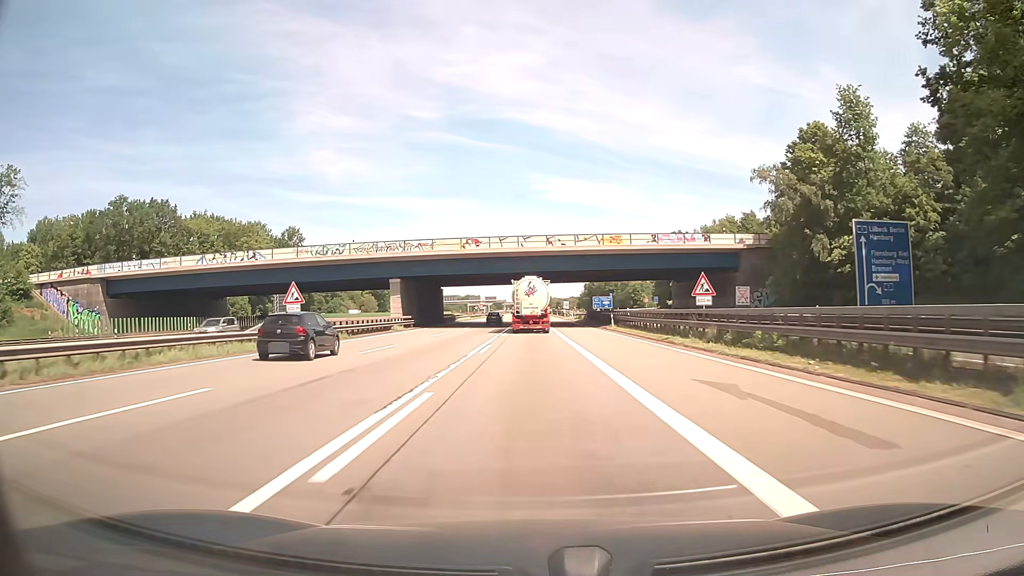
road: motorway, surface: asphalt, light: Day
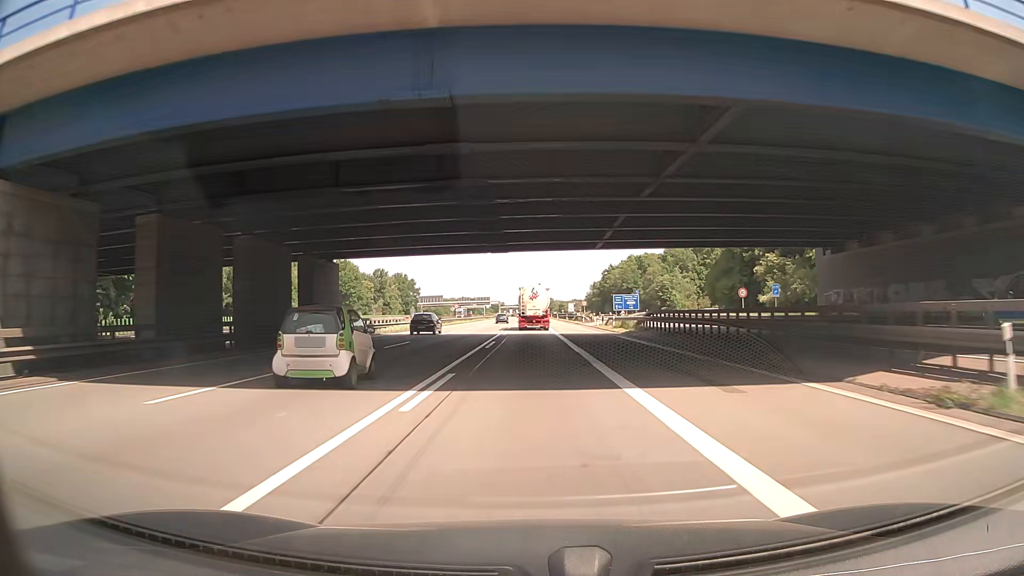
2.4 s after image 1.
(0.0, +49.9) m; 0°
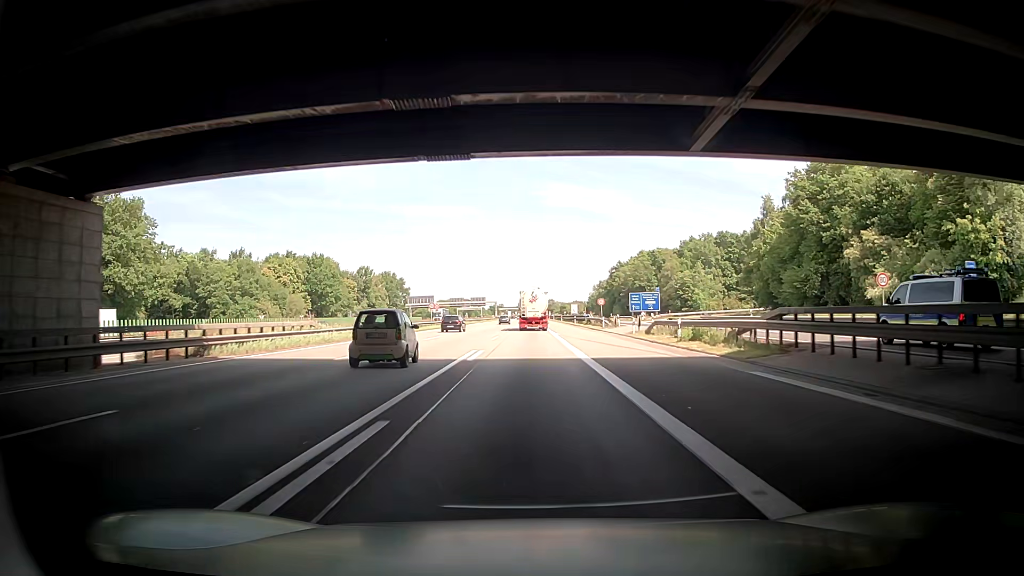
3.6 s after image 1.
(+0.1, +25.0) m; -1°
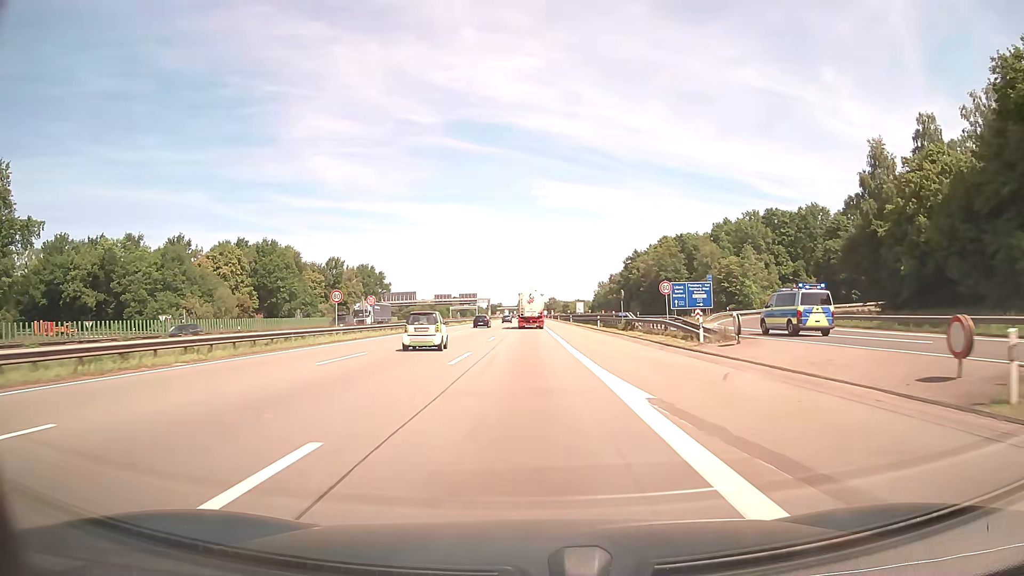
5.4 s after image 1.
(+0.6, +37.5) m; +1°
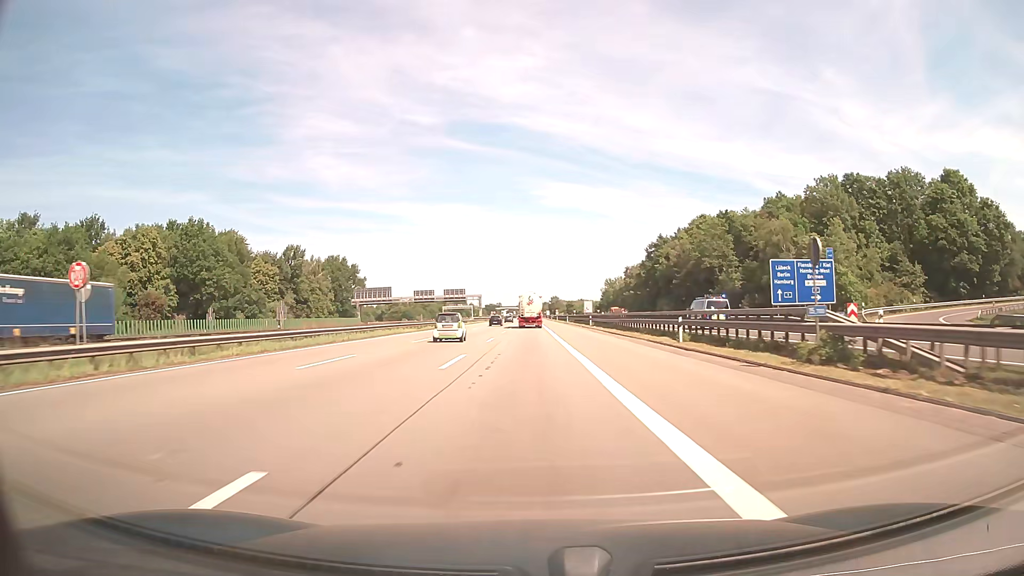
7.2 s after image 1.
(0.0, +37.5) m; 0°
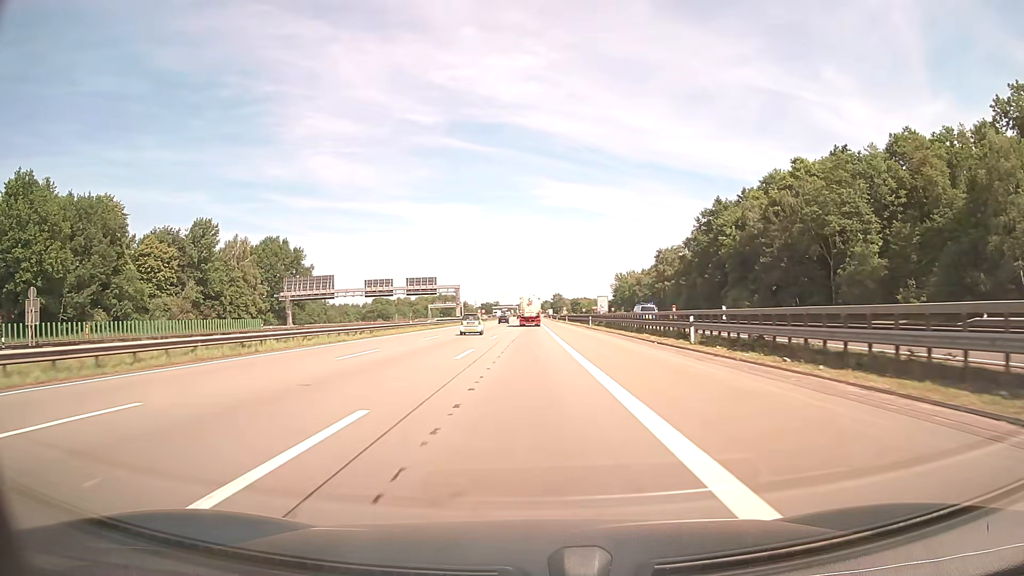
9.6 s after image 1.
(0.0, +50.0) m; 0°
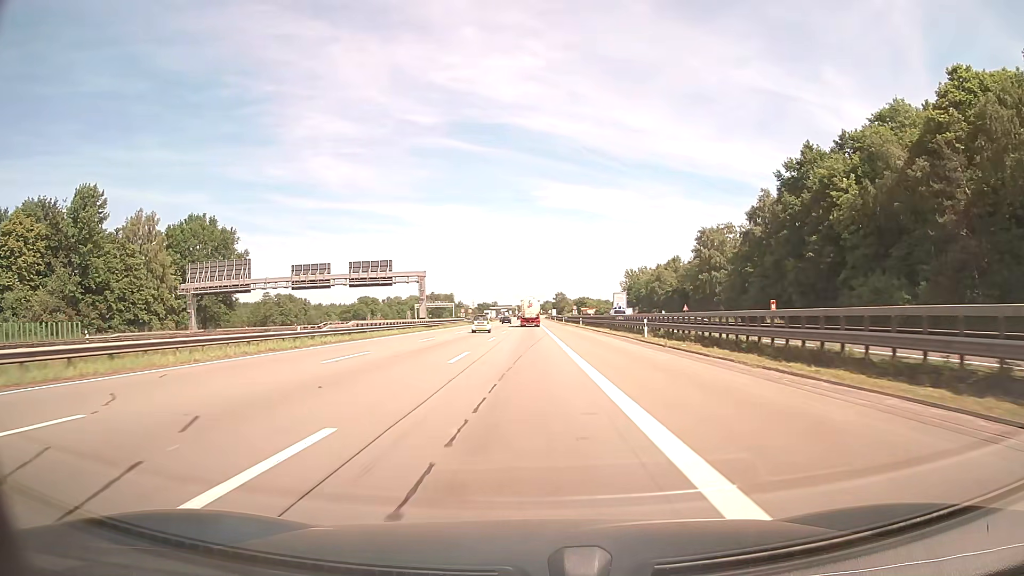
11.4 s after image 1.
(0.0, +37.5) m; 0°
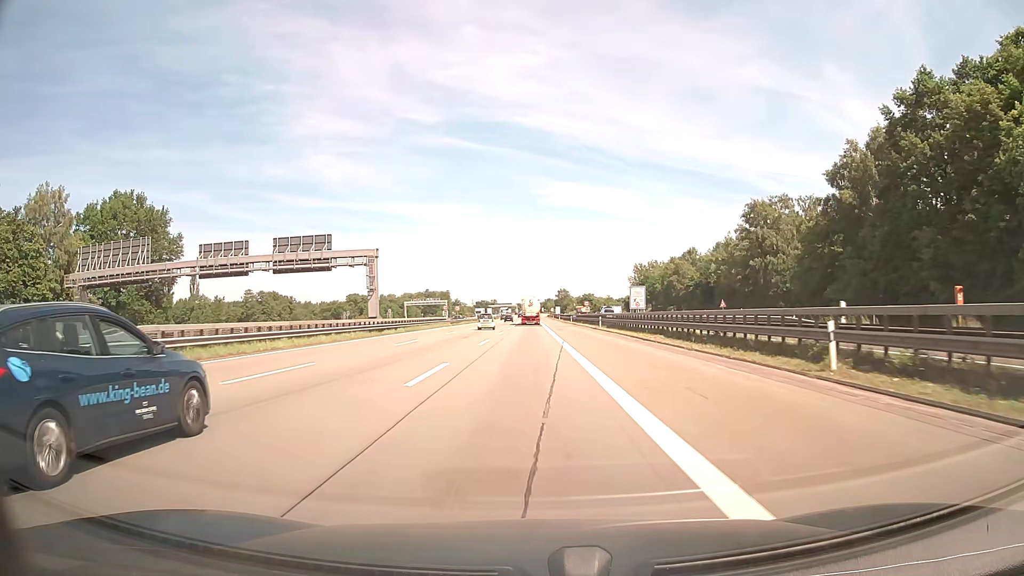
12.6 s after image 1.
(0.0, +25.0) m; 0°
(0, +10) (0, +20) (0, +30) (0, +40) (0, +50) (0, +60) (0, +70) (0, +80) (0, +90) (0, +100) m
